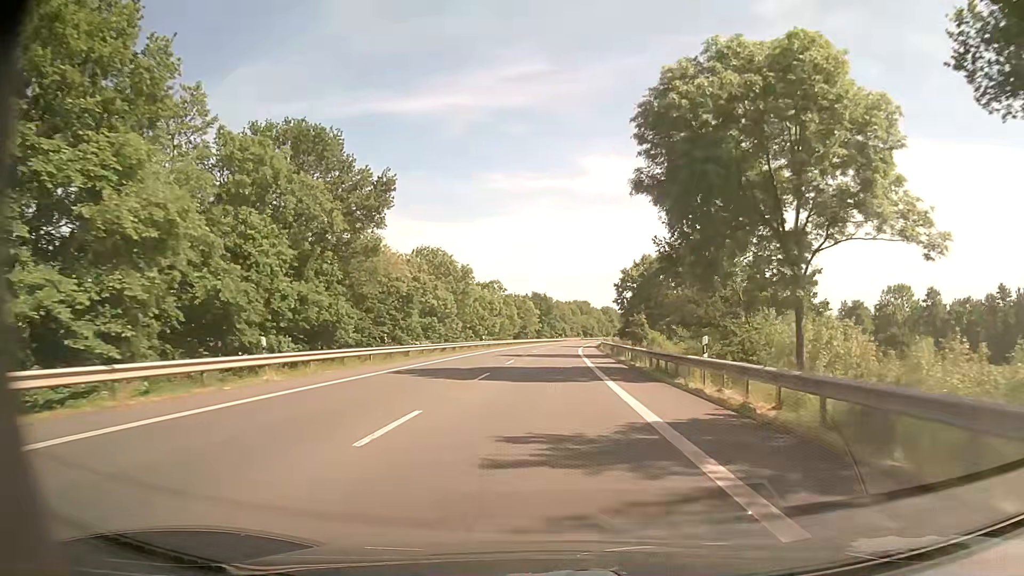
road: primary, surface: asphalt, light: Day
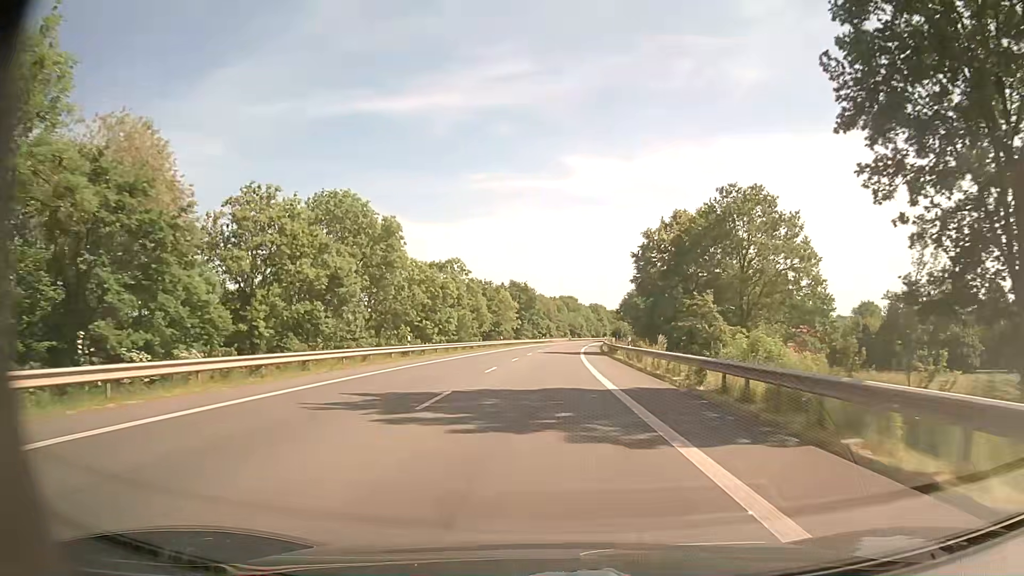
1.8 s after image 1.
(+0.3, +32.2) m; +1°
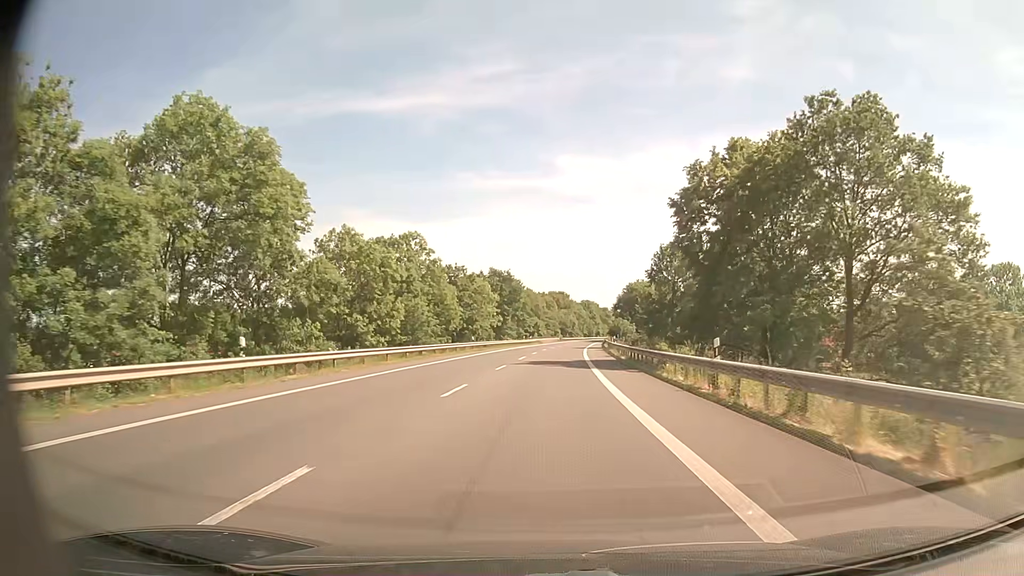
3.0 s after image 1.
(+0.3, +21.4) m; +1°
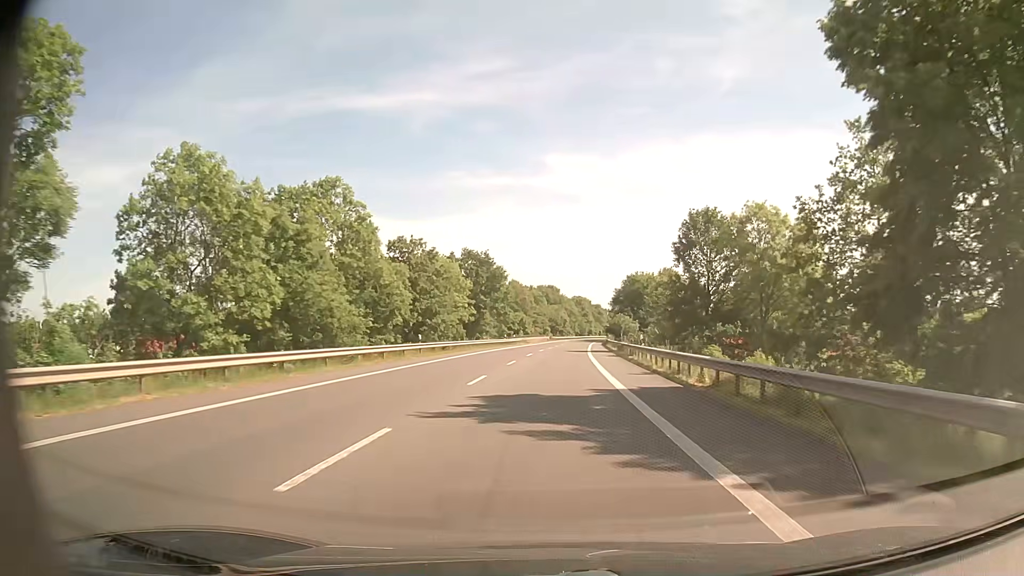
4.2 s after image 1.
(+0.1, +21.5) m; +1°
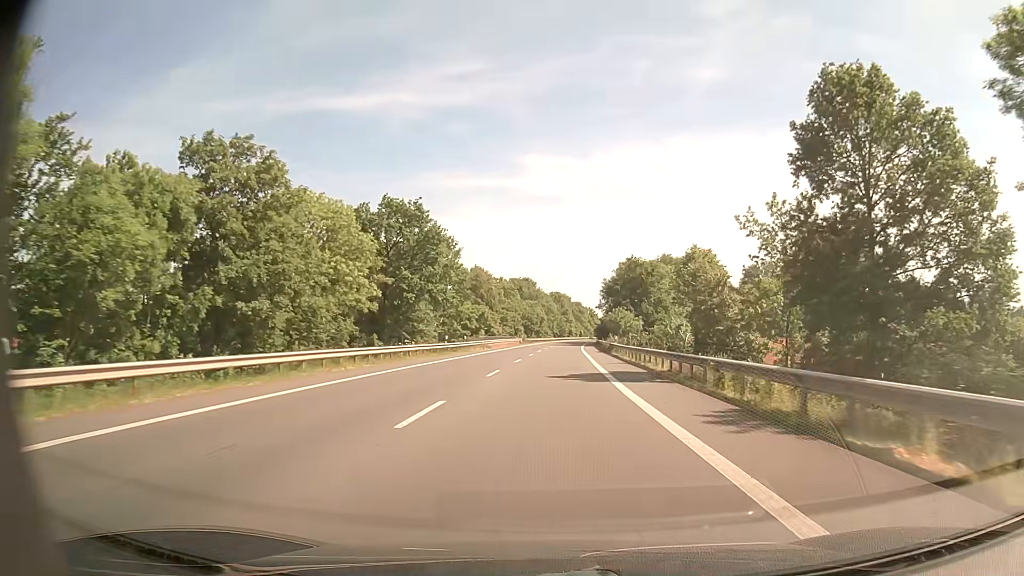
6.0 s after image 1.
(+0.6, +32.3) m; +2°
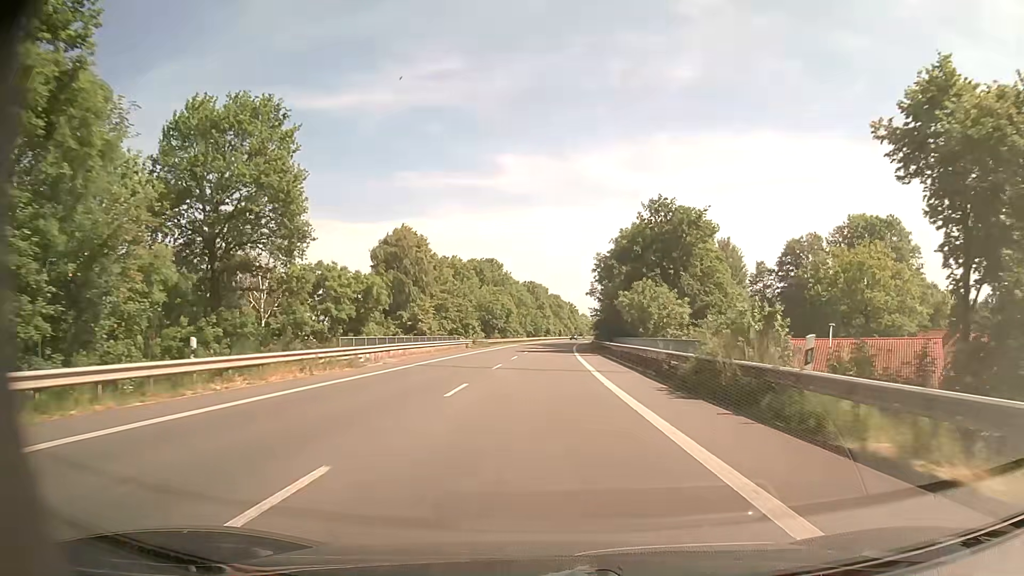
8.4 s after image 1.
(+1.1, +43.1) m; +2°
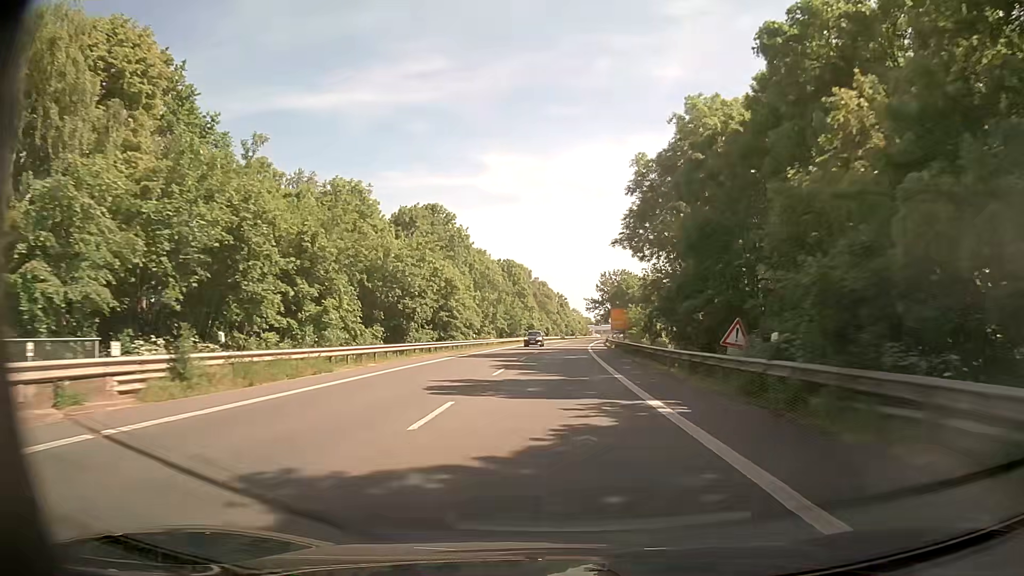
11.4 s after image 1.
(+0.5, +54.0) m; +2°
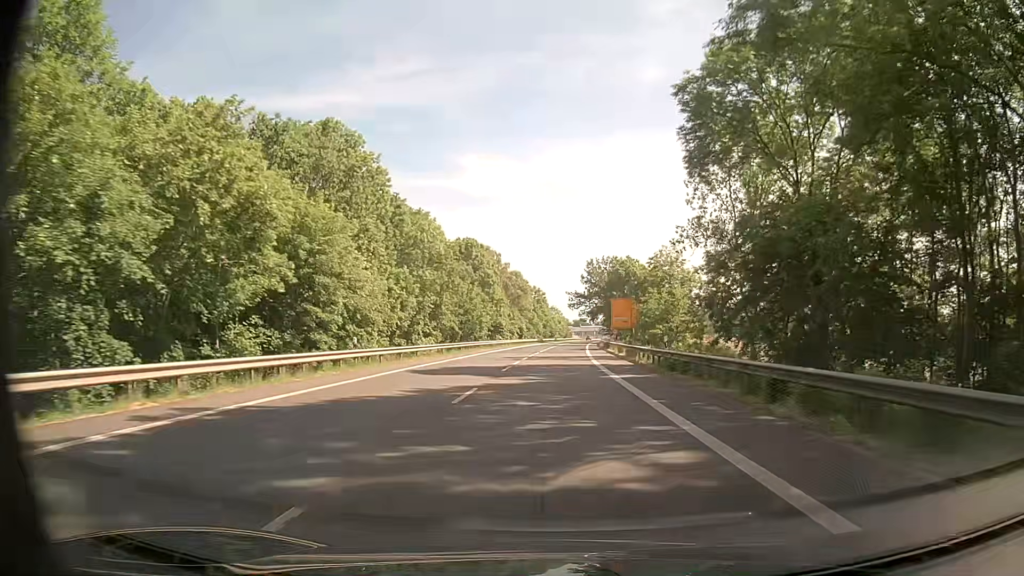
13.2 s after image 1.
(+0.4, +32.4) m; +1°
(0, +10) (0, +20) (0, +30) (+1, +40) (+1, +50) (+2, +60) (+2, +70) (+3, +80) (+4, +90) (+4, +100) m
